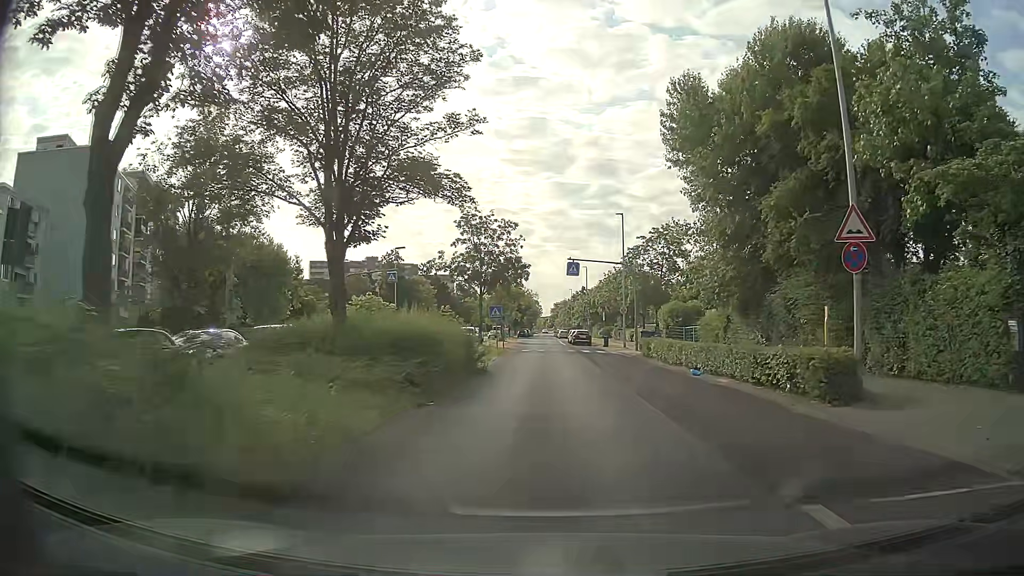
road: unclassified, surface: asphalt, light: Day
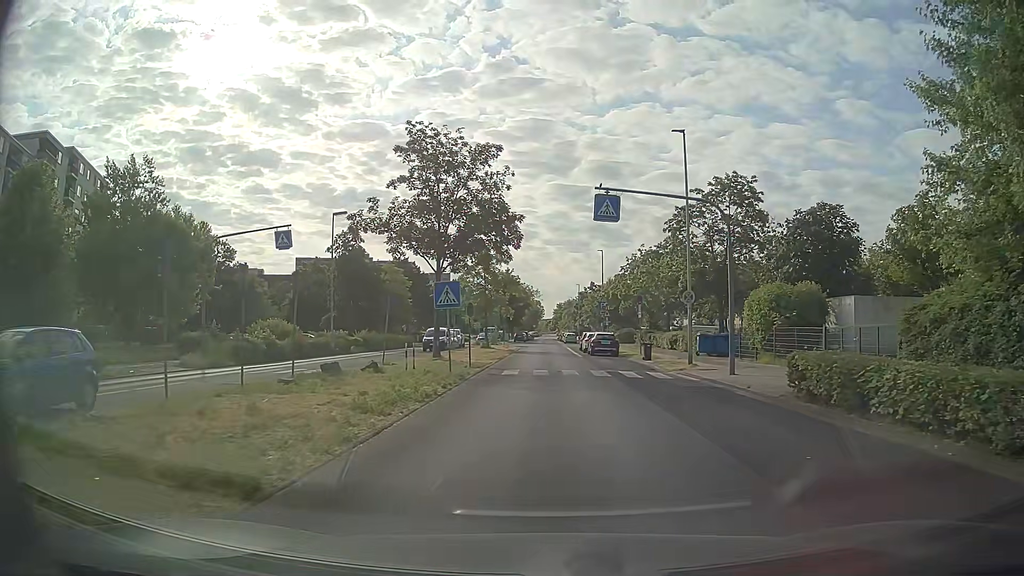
(-0.5, +22.5) m; -1°
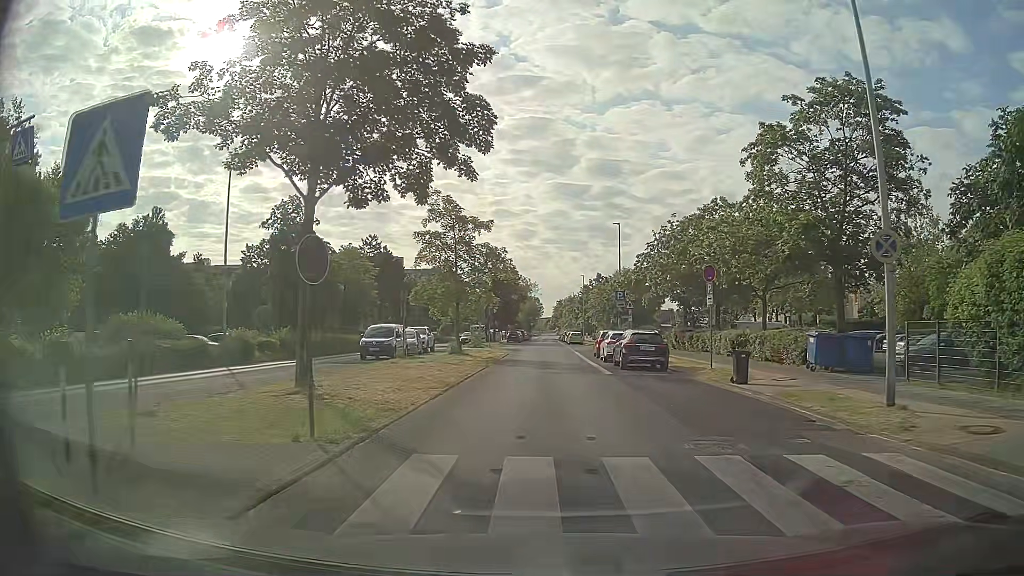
(+0.1, +17.4) m; +1°
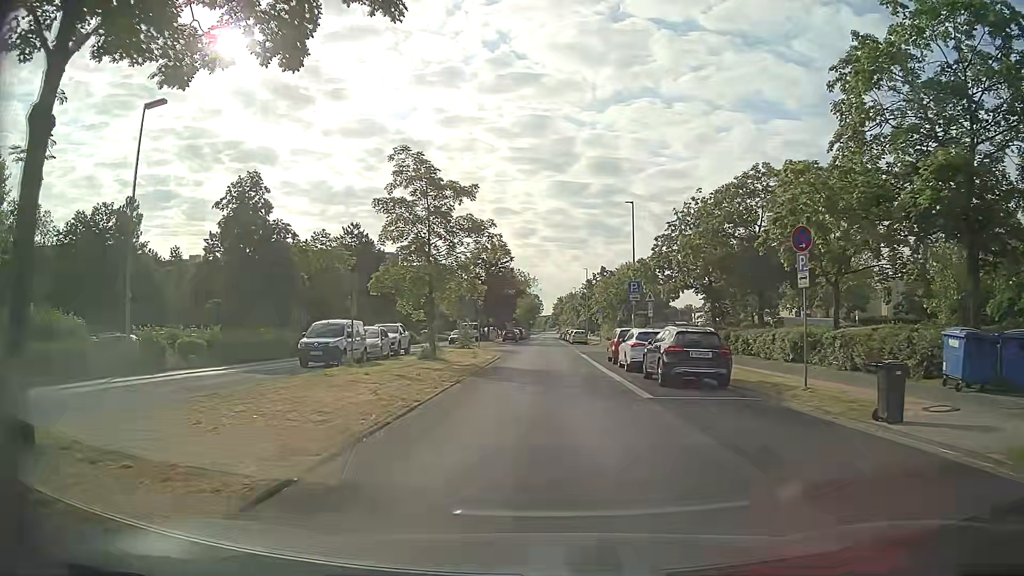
(0.0, +8.7) m; +1°
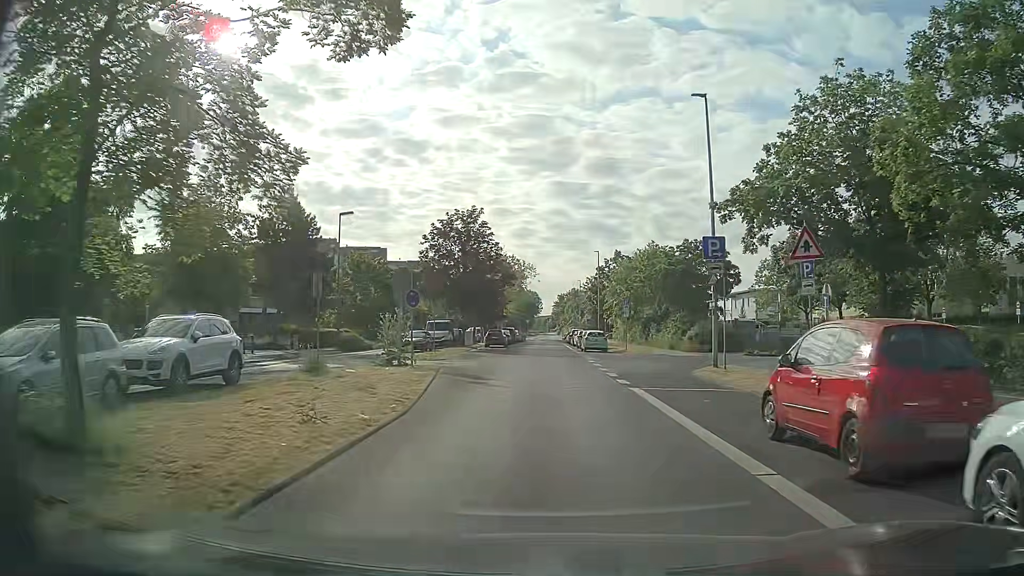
(-0.4, +22.3) m; -1°
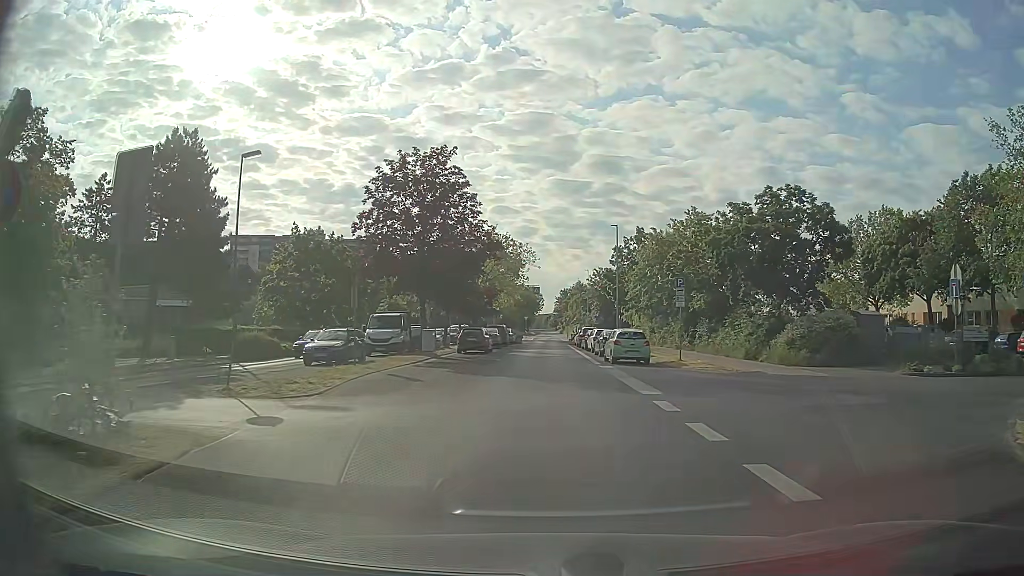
(+0.1, +18.3) m; 0°
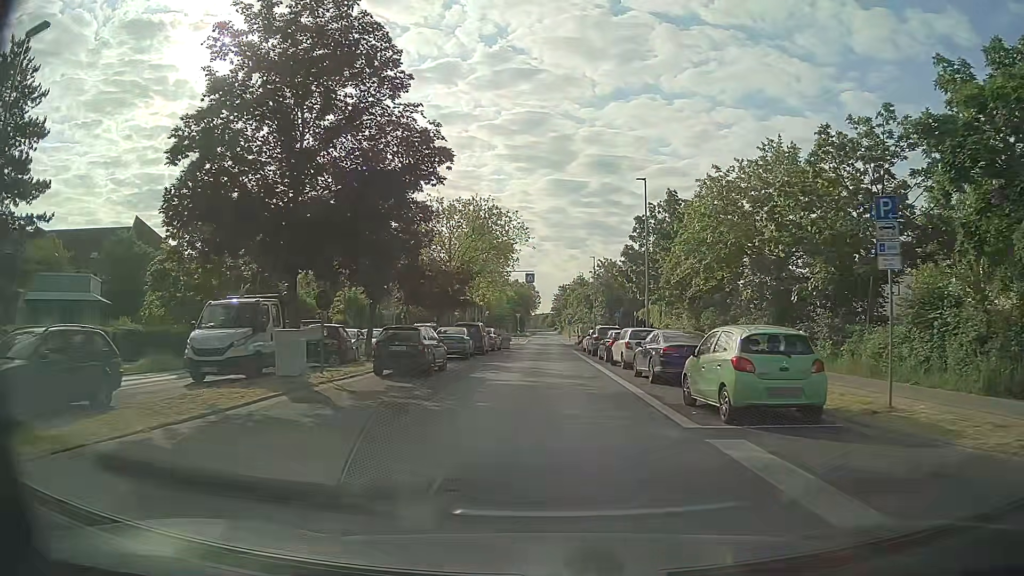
(+0.1, +18.1) m; +1°
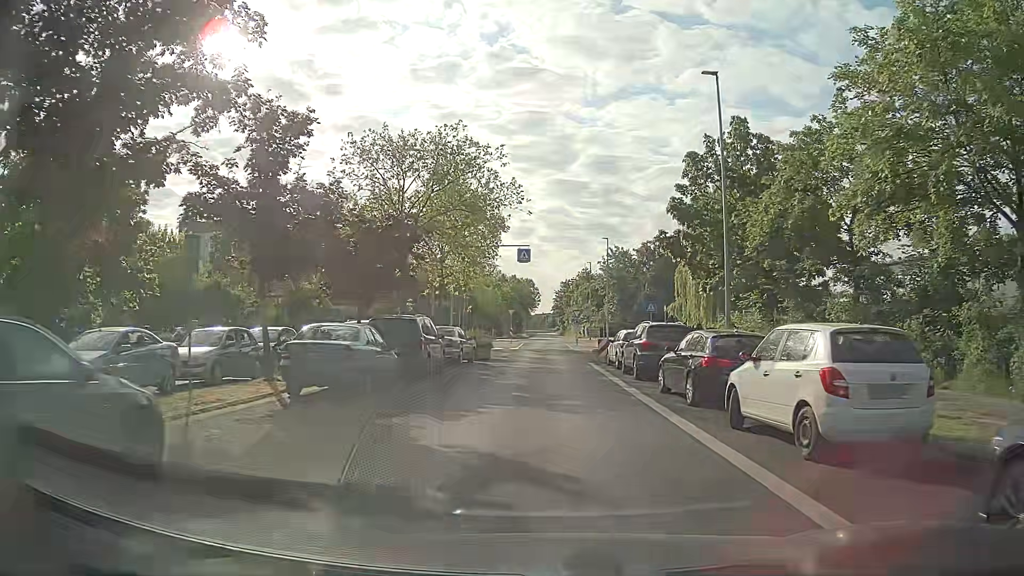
(0.0, +17.5) m; 0°
(0, +10) (0, +20) (0, +30) (0, +40) (0, +50) (0, +60) (+1, +70) (+1, +80) (+2, +90) (+2, +100) m
